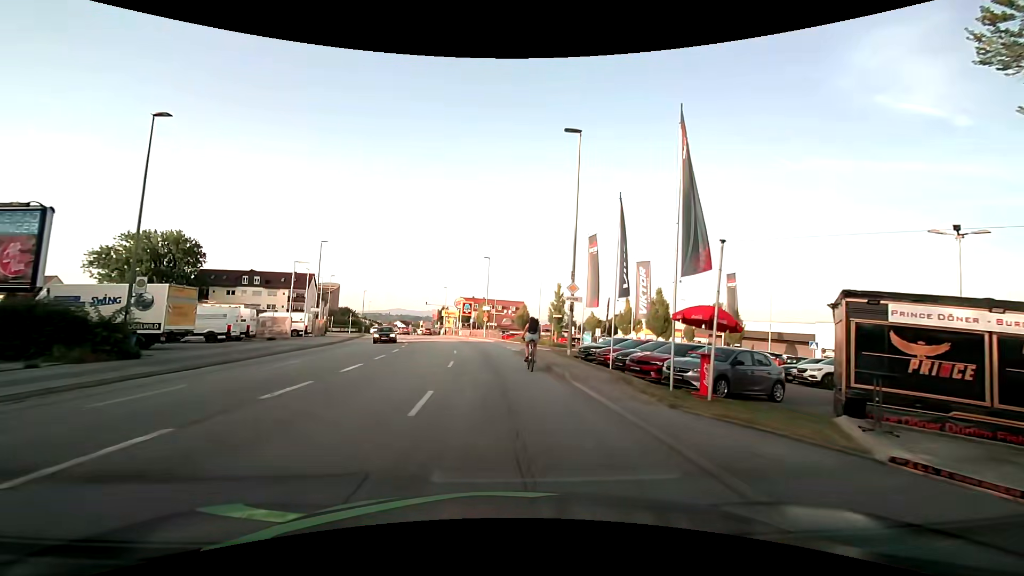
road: tertiary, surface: asphalt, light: Day
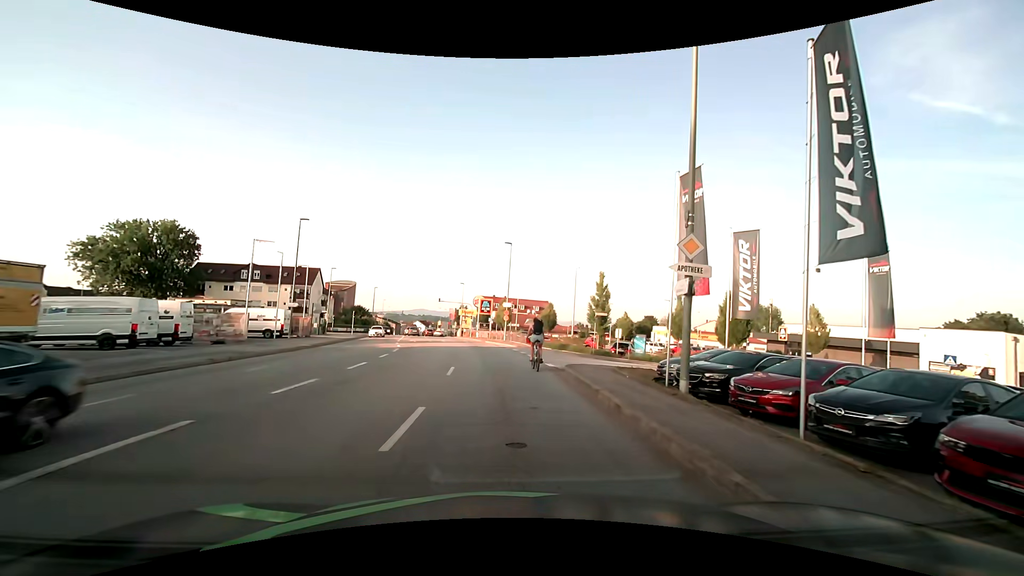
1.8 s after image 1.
(-0.4, +11.5) m; -3°
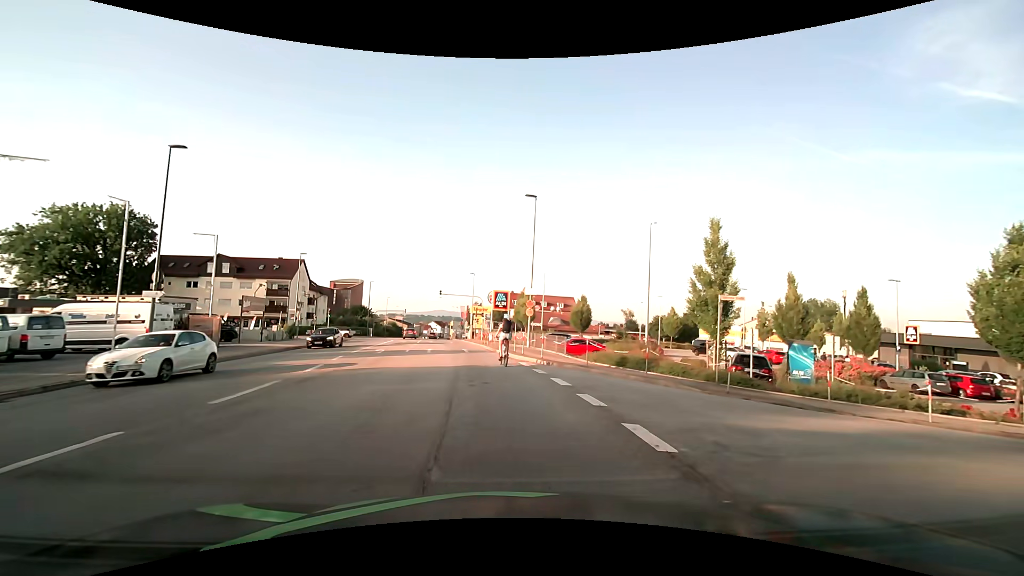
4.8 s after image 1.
(-0.3, +18.4) m; -2°
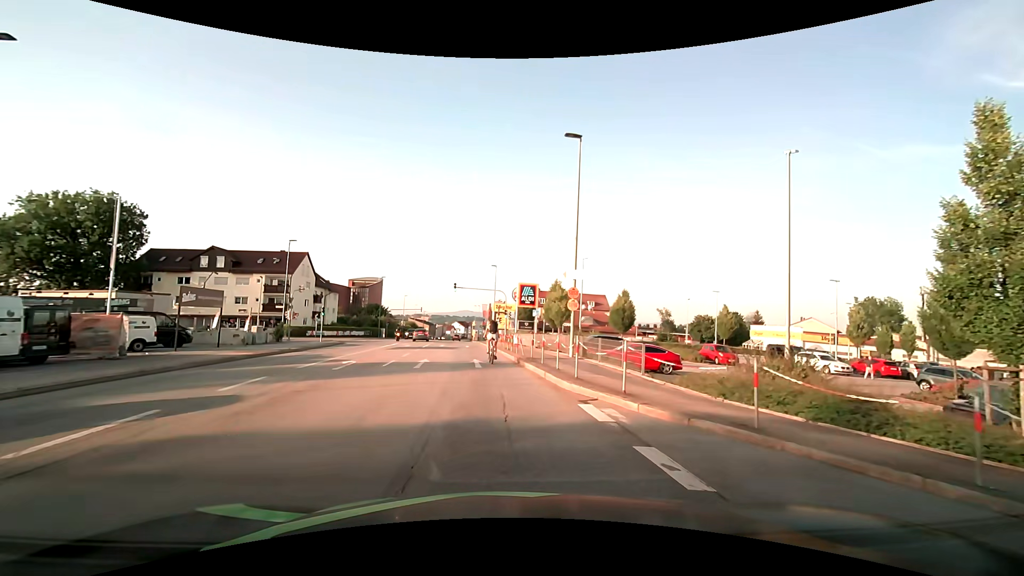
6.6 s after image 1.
(-0.3, +10.4) m; -3°
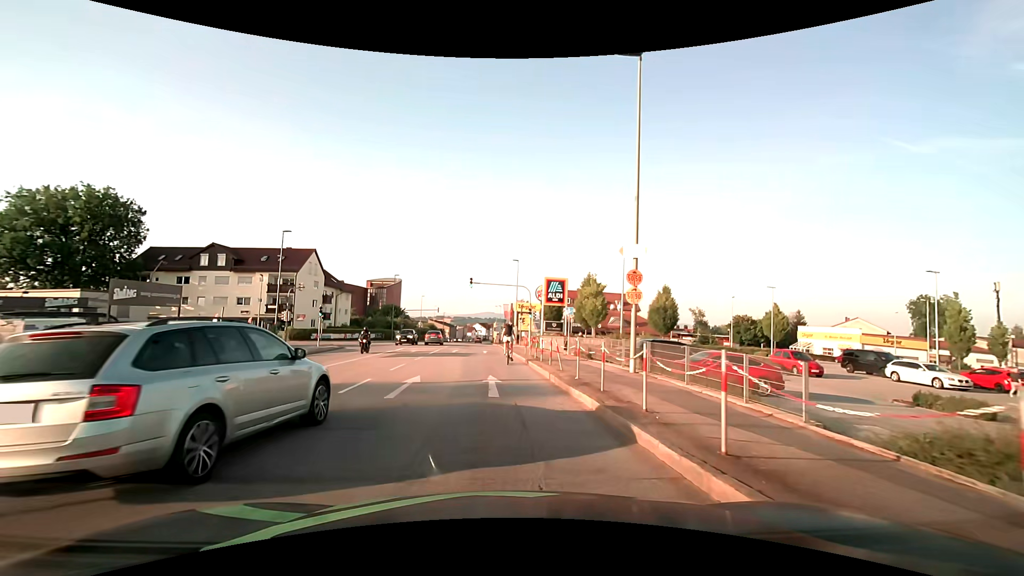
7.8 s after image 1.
(-0.2, +7.0) m; -3°
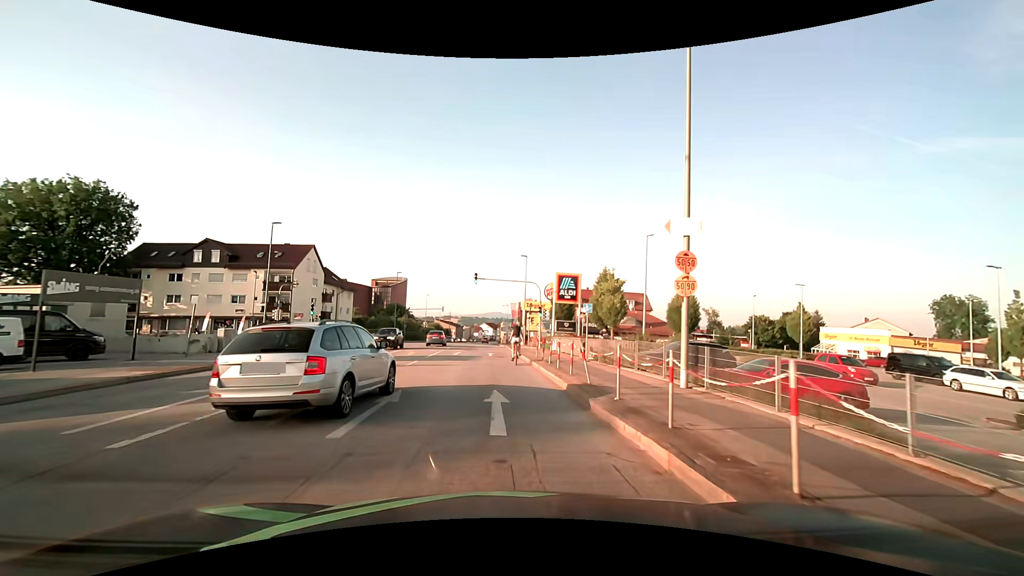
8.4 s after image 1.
(0.0, +3.7) m; -1°
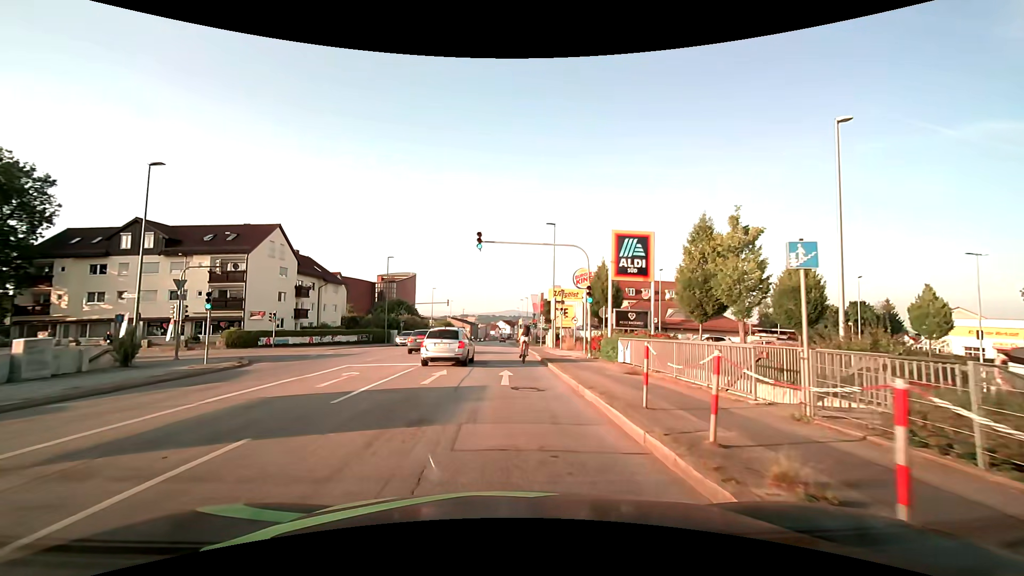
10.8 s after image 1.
(-0.3, +16.1) m; -1°
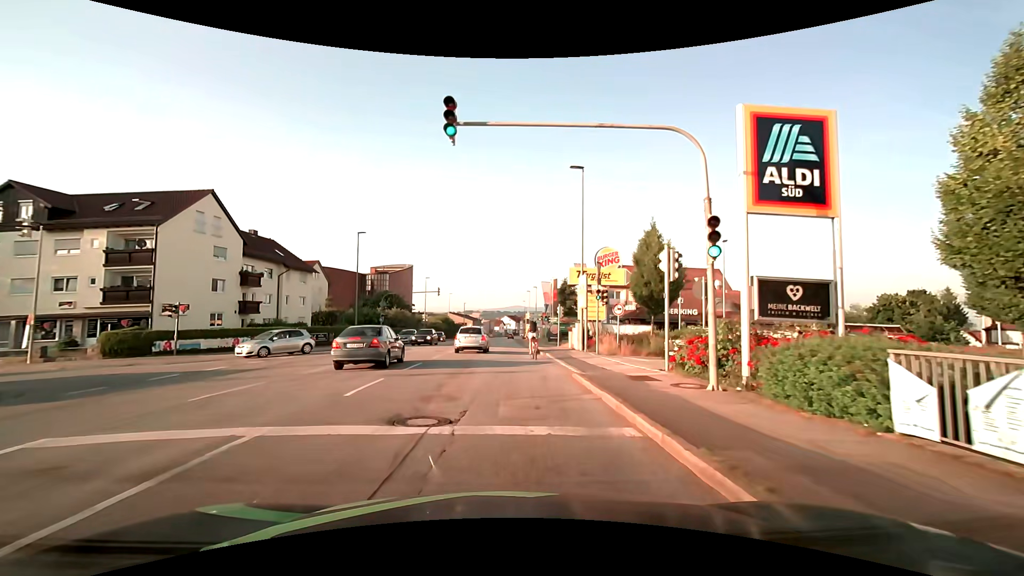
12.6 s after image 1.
(-0.2, +13.5) m; -1°
